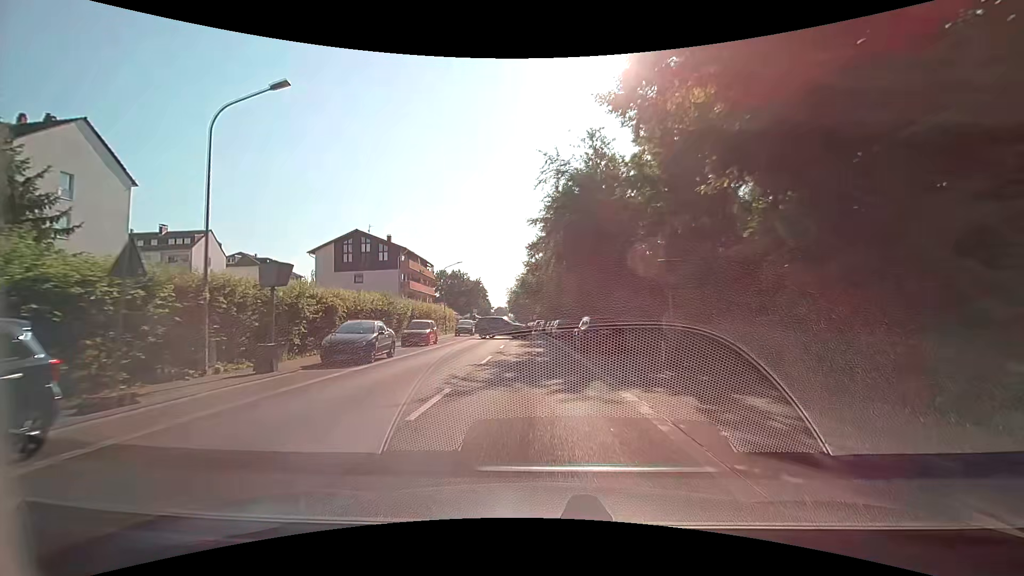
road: secondary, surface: asphalt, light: Day
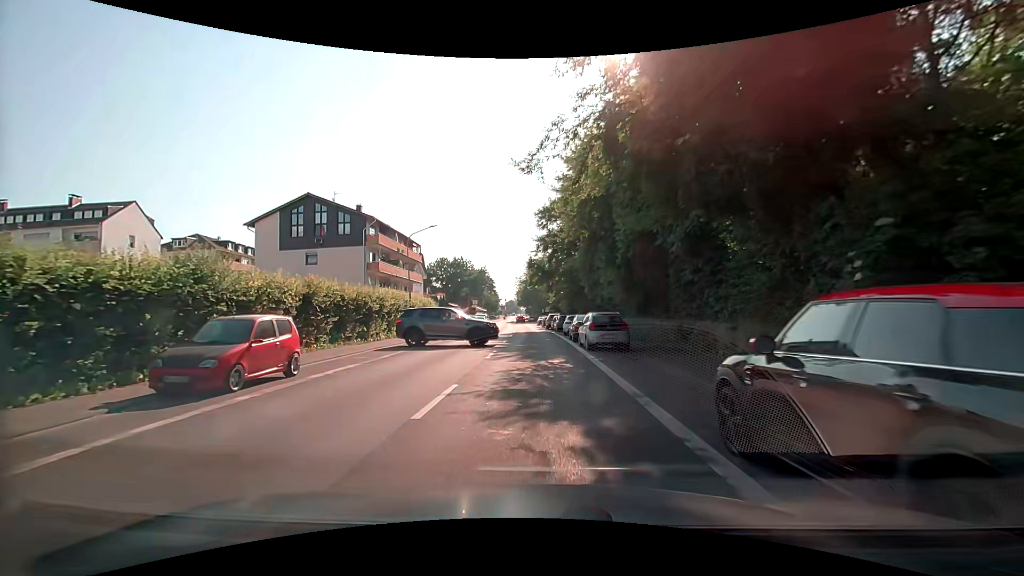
(-0.2, +17.7) m; -1°
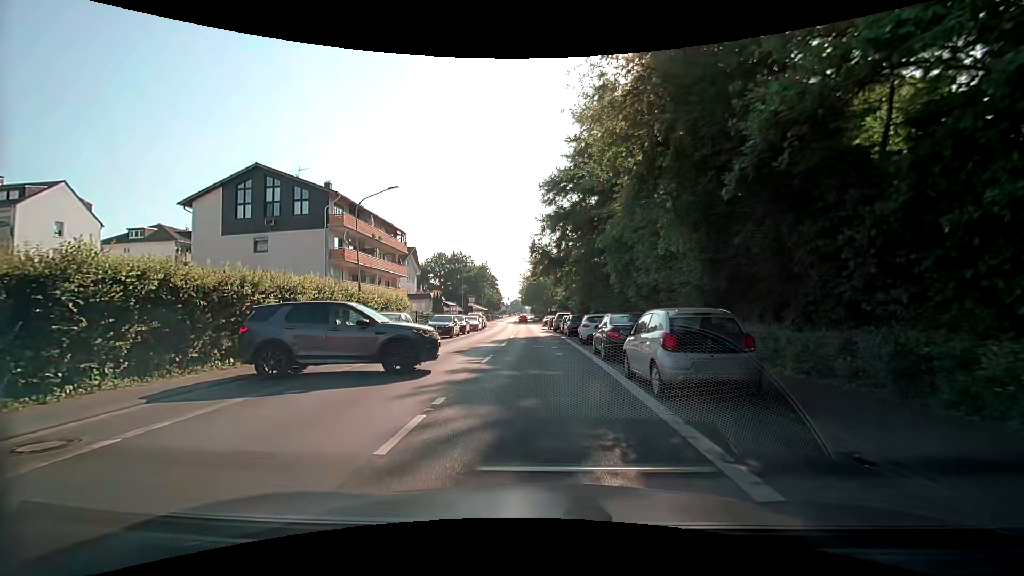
(-0.1, +10.2) m; -1°
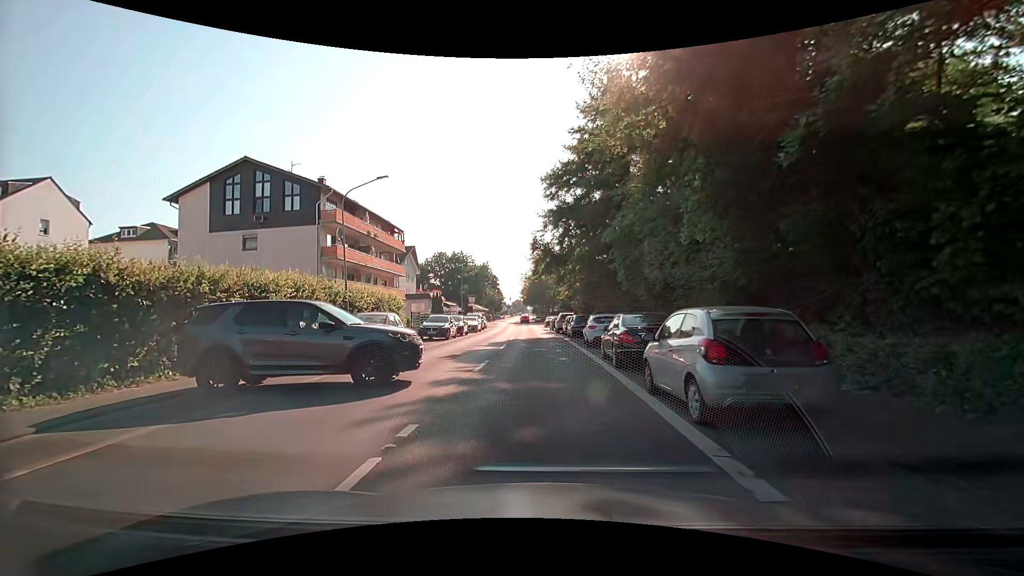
(0.0, +1.8) m; -1°
